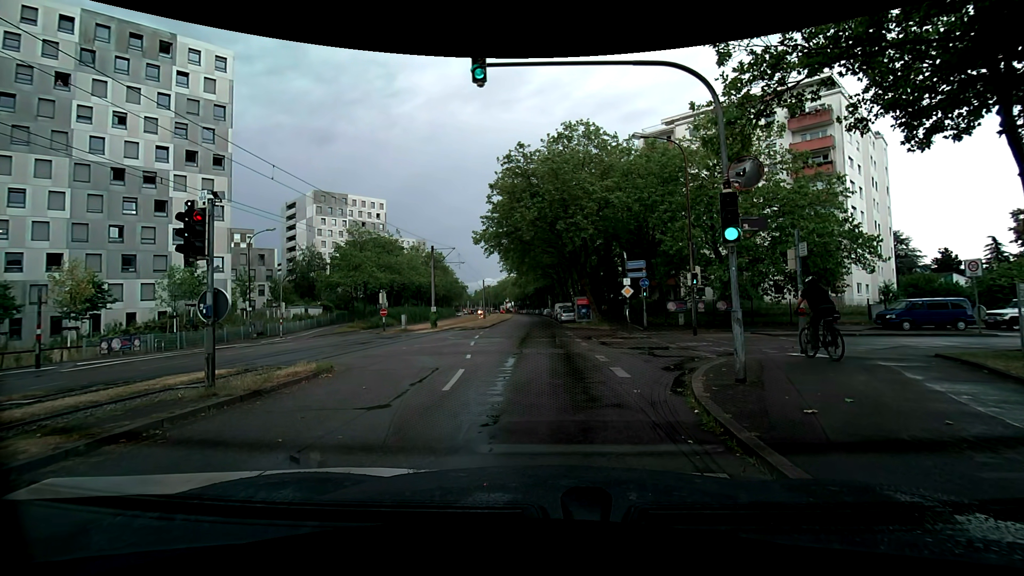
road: tertiary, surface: asphalt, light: Day
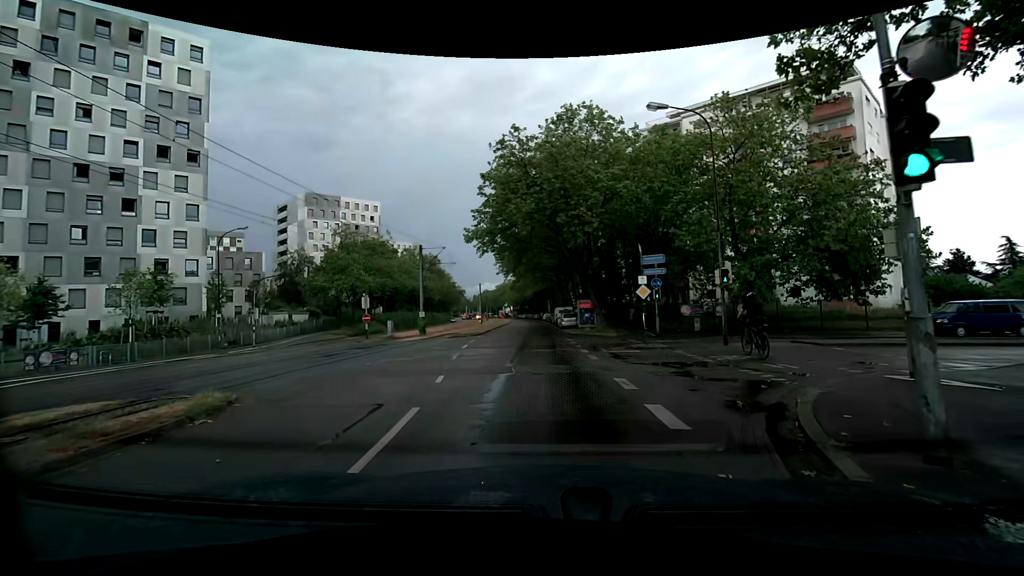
(+0.2, +4.4) m; +3°
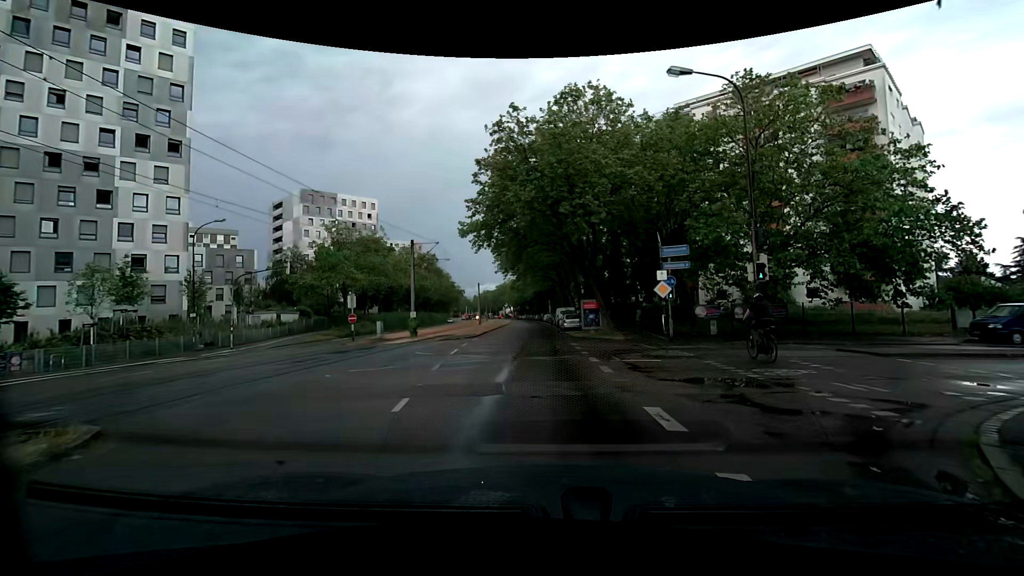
(0.0, +3.1) m; -1°
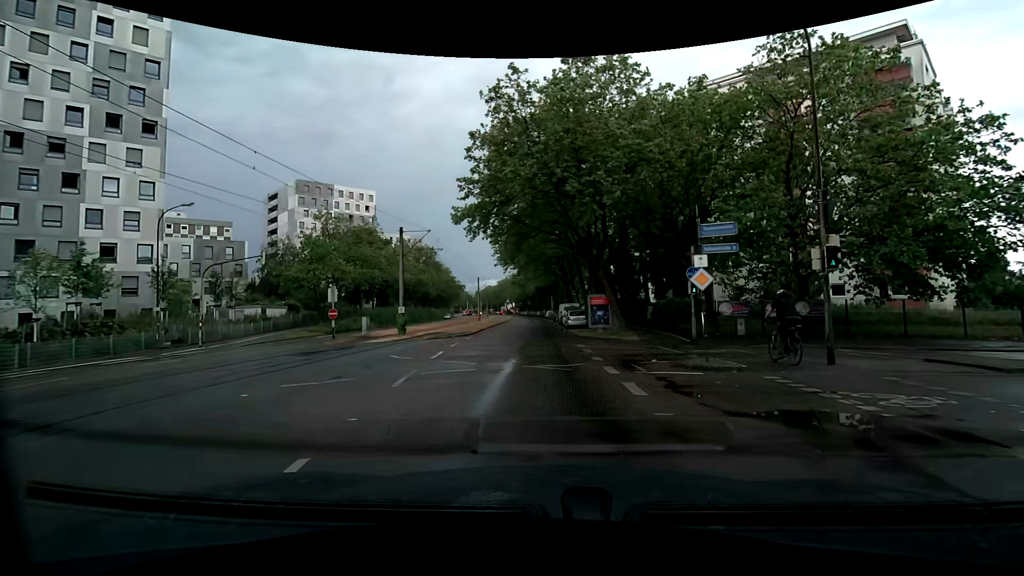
(0.0, +3.8) m; 0°
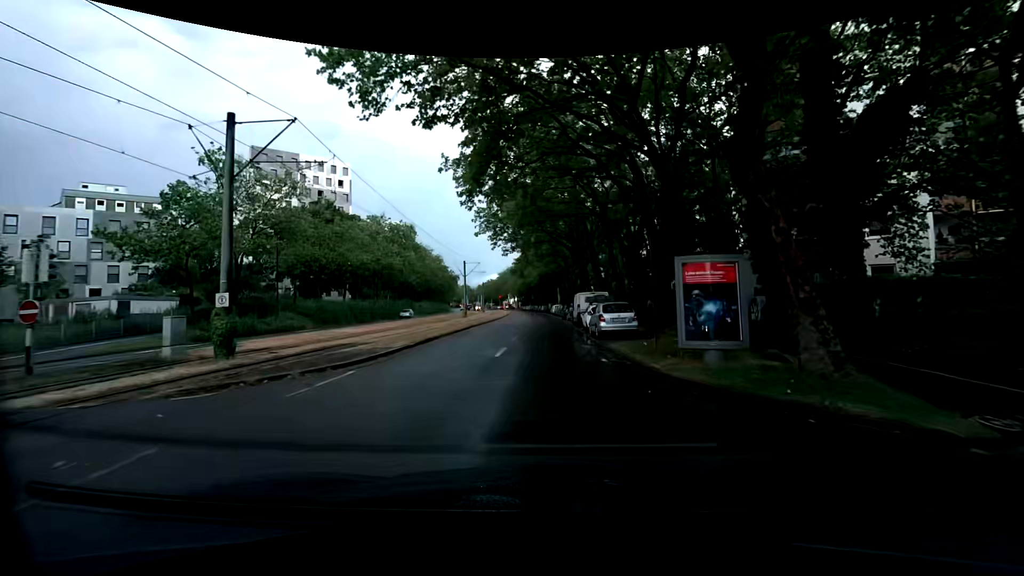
(-0.4, +19.9) m; 0°
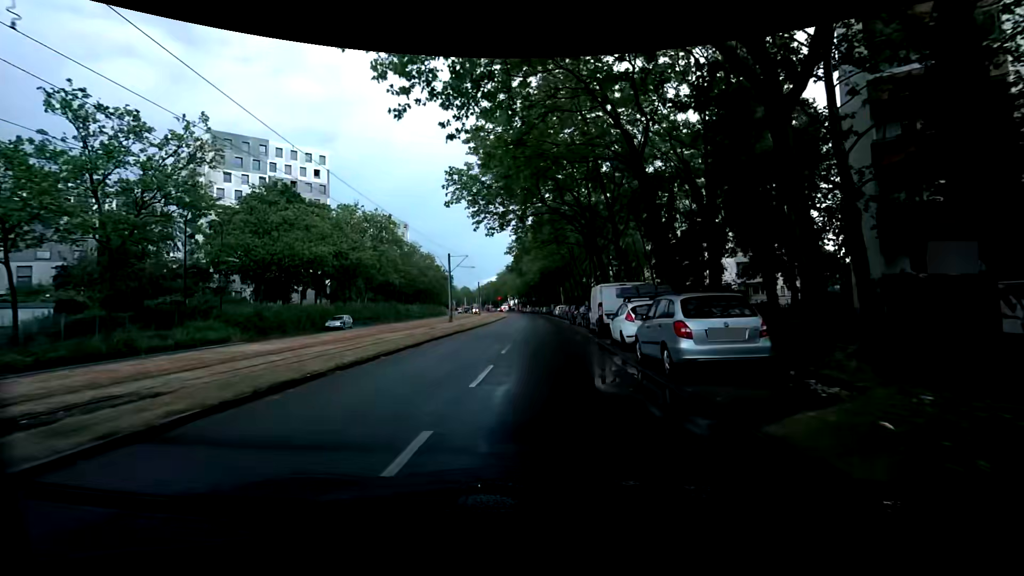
(-0.2, +11.5) m; -1°
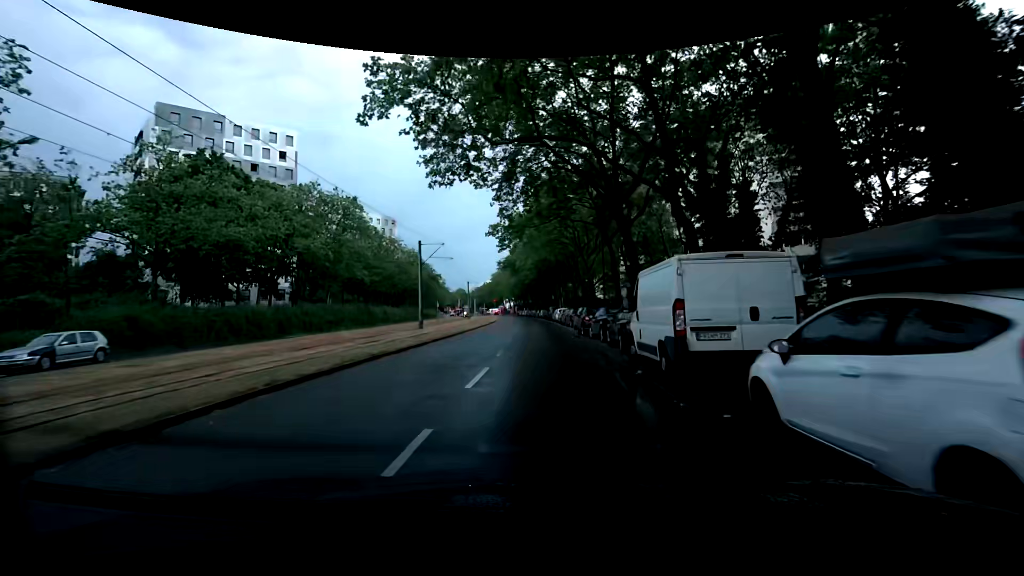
(-0.2, +12.0) m; -2°
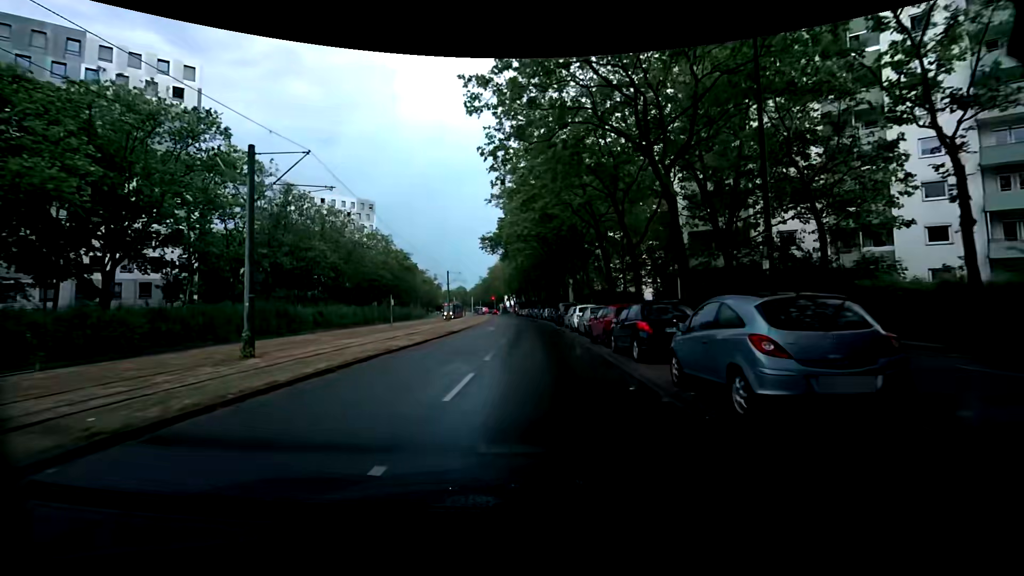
(+0.2, +25.1) m; +1°
(0, +10) (0, +20) (0, +30) (0, +40) (0, +50) (-1, +60) (-1, +70) (-2, +80) (-4, +90) (-6, +100) m
